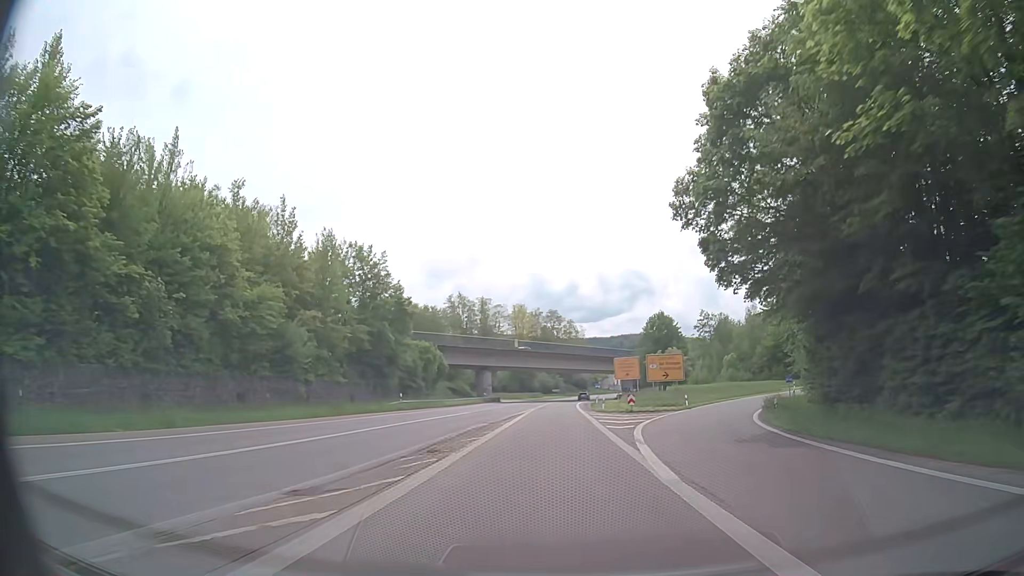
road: trunk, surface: asphalt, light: Day
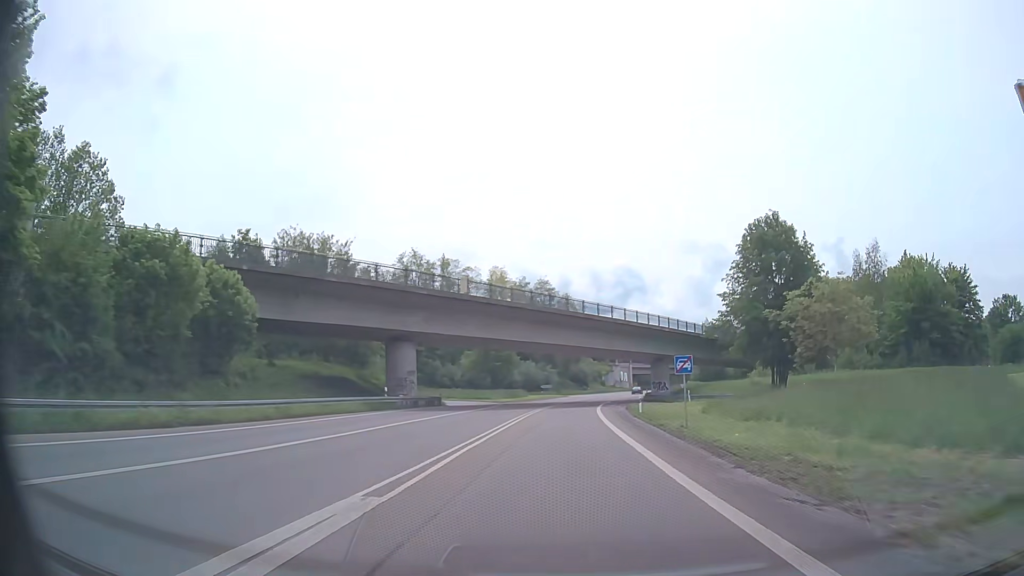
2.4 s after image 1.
(-0.2, +52.2) m; +1°
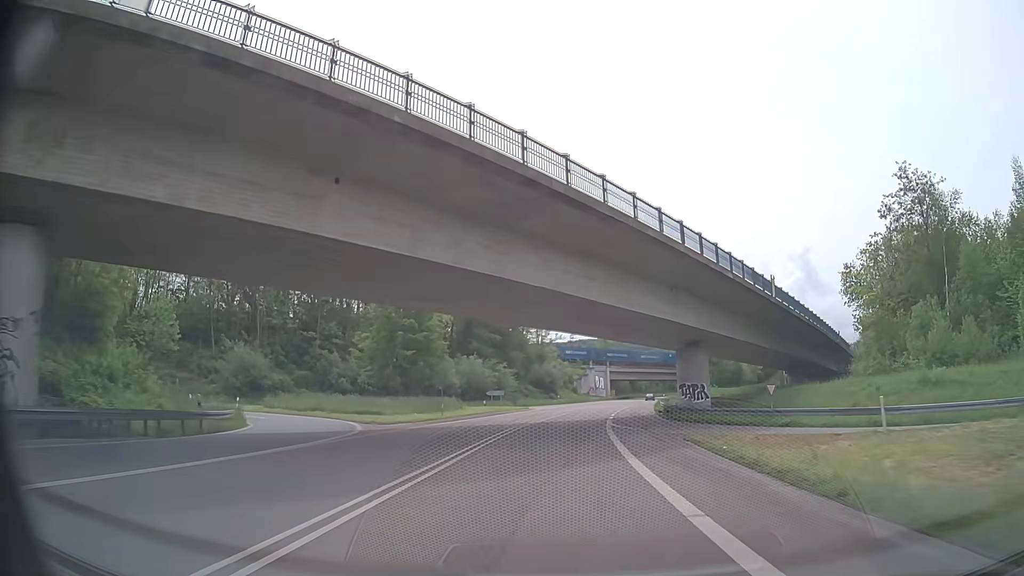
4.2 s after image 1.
(+0.8, +38.4) m; +3°
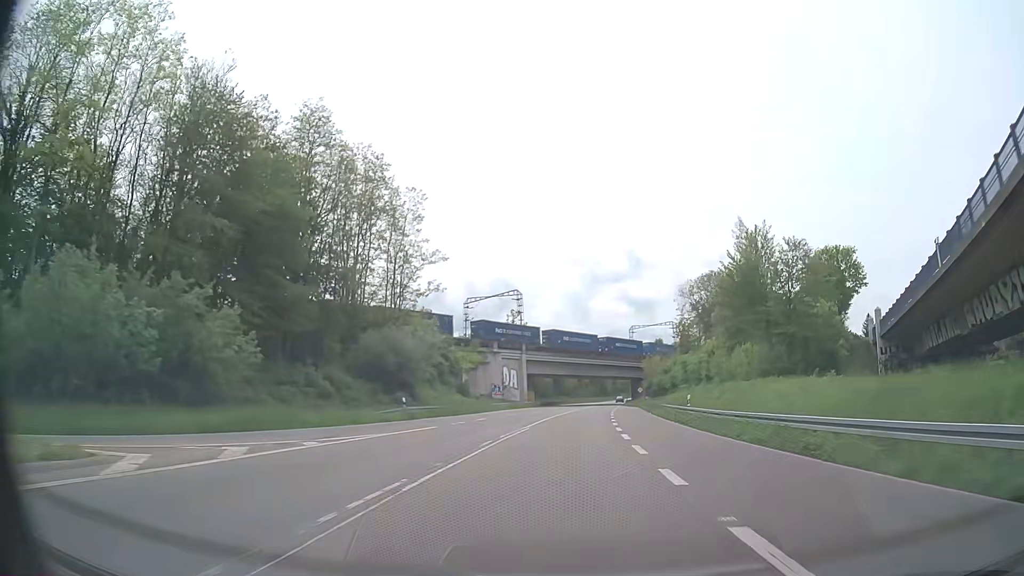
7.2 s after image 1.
(+4.4, +63.2) m; +8°
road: primary
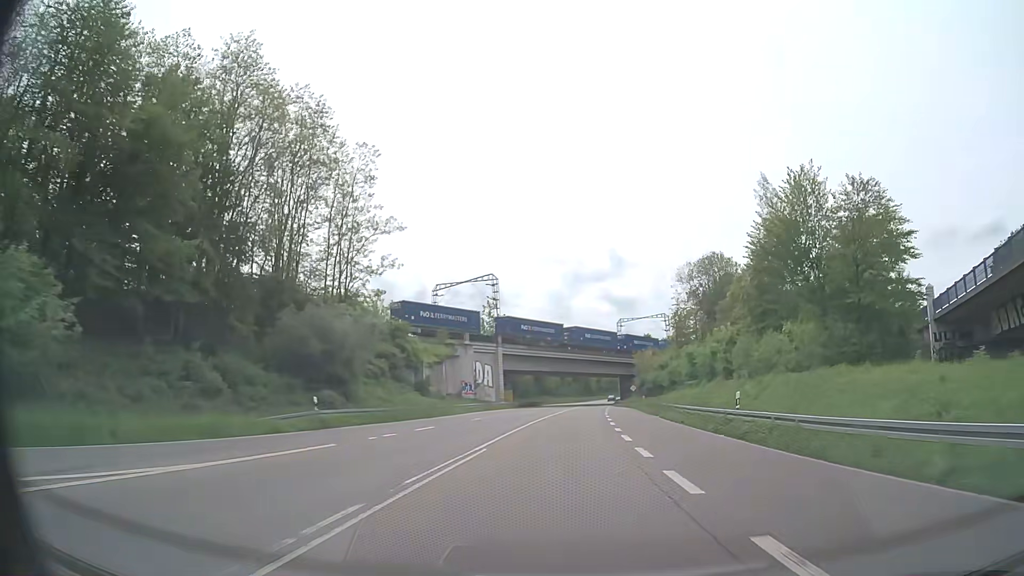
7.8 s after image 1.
(+0.1, +12.7) m; +1°
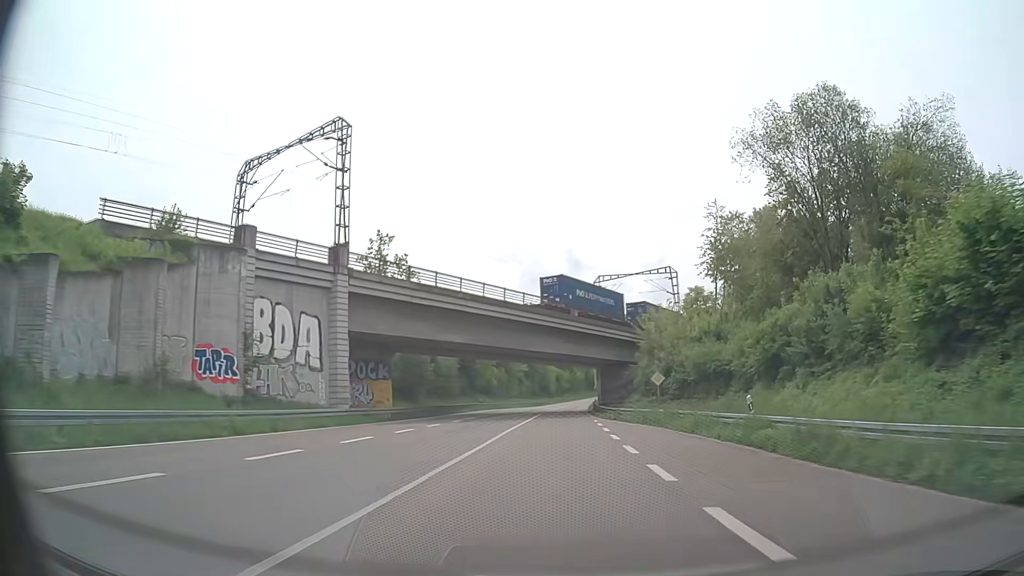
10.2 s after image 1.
(+2.0, +51.0) m; +4°
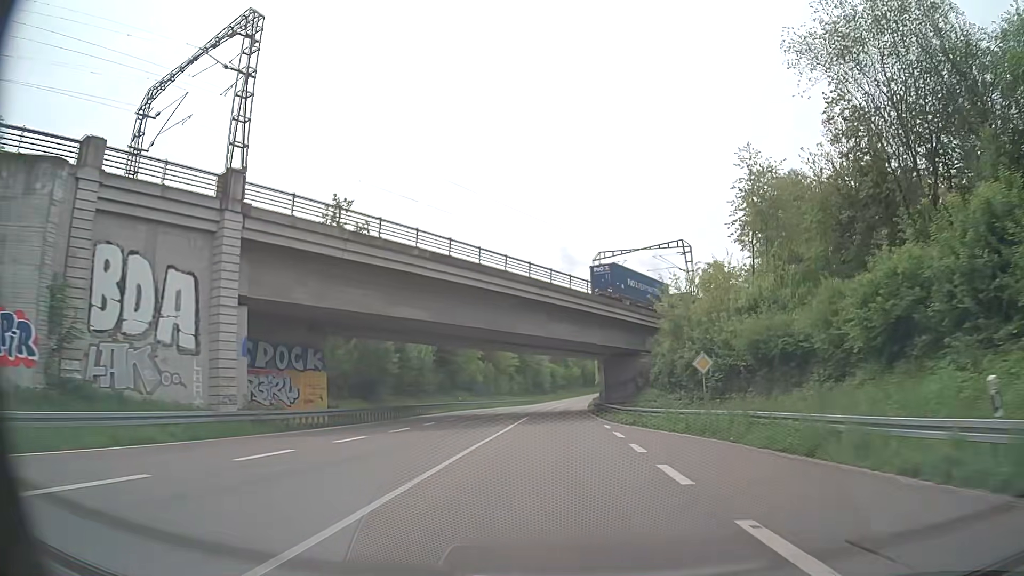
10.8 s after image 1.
(+0.1, +12.8) m; +1°
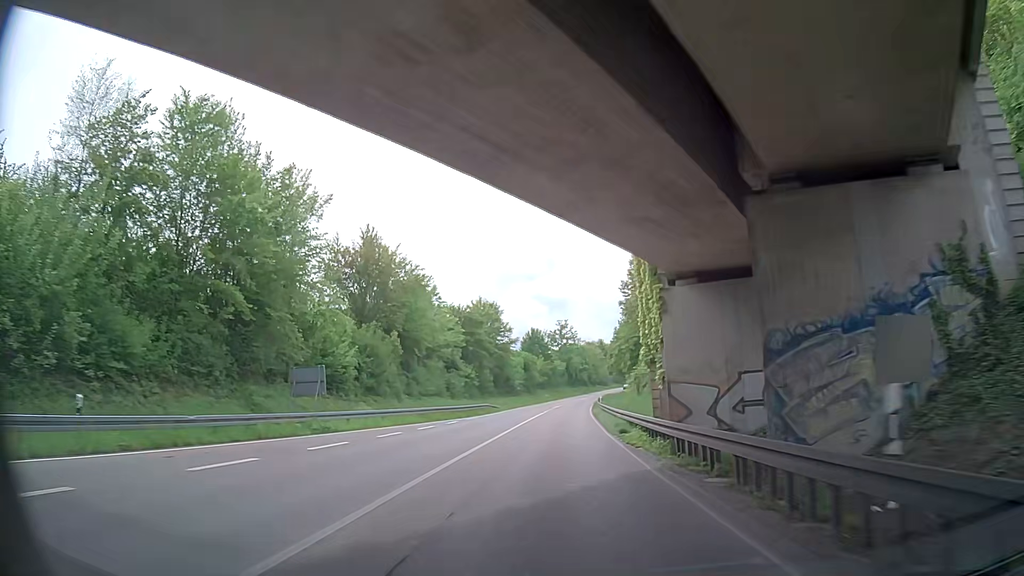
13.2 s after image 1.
(+0.7, +50.7) m; +2°
(0, +10) (0, +20) (0, +30) (0, +40) (0, +50) (0, +60) (+1, +70) (+1, +80) (+2, +90) (+3, +100) m
